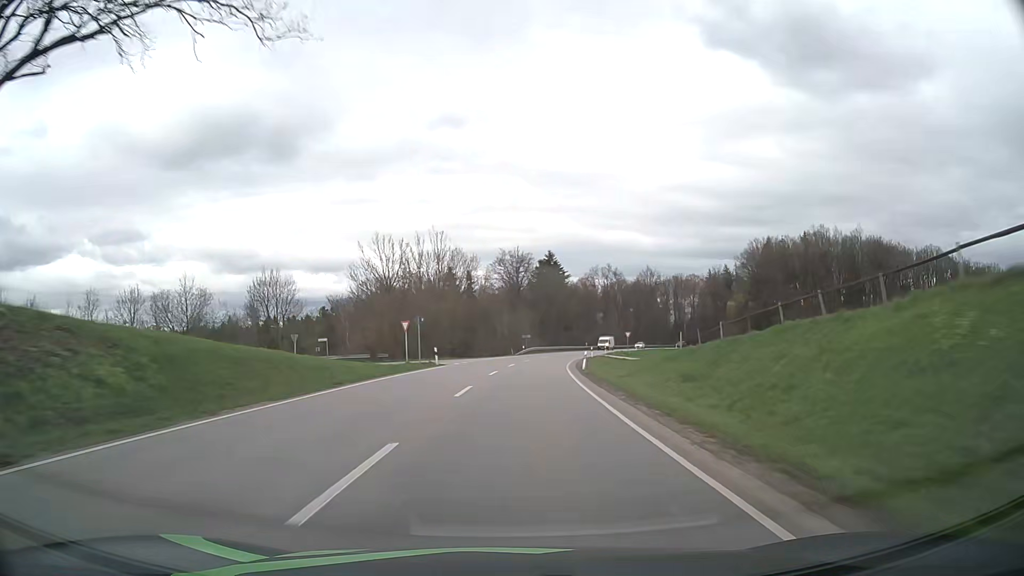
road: secondary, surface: asphalt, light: Day
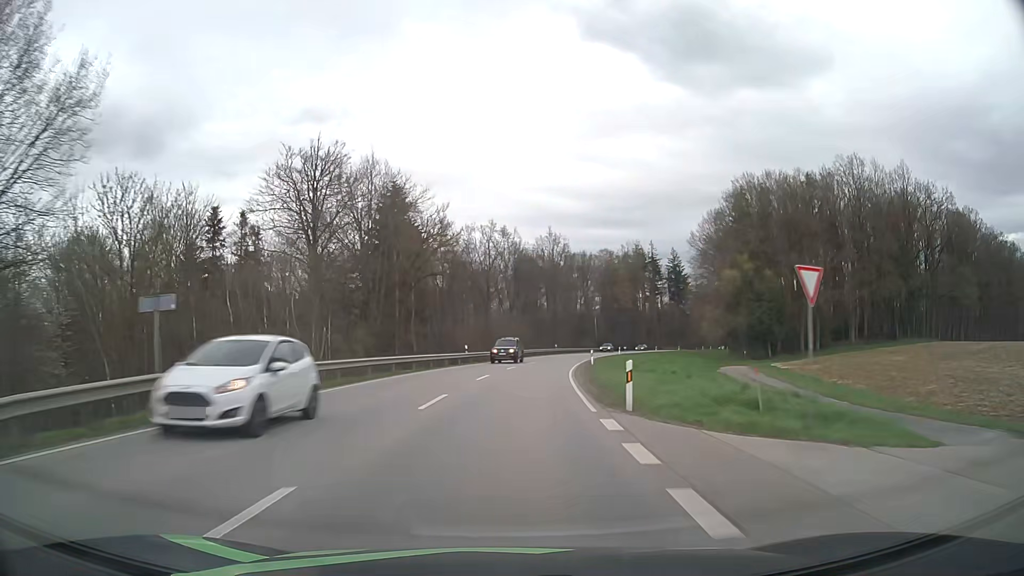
(+7.2, +73.8) m; +11°
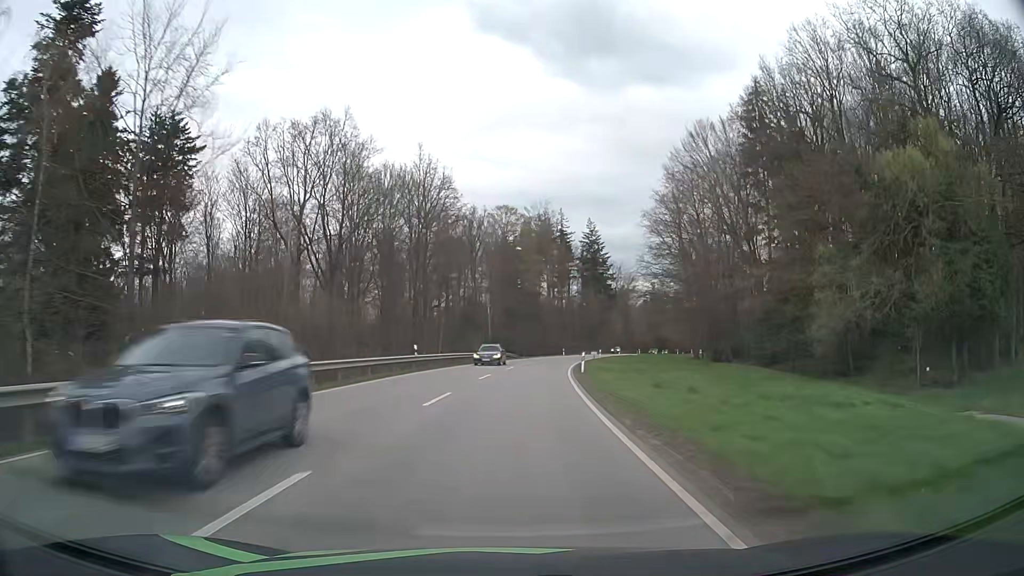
(+5.3, +58.5) m; +10°
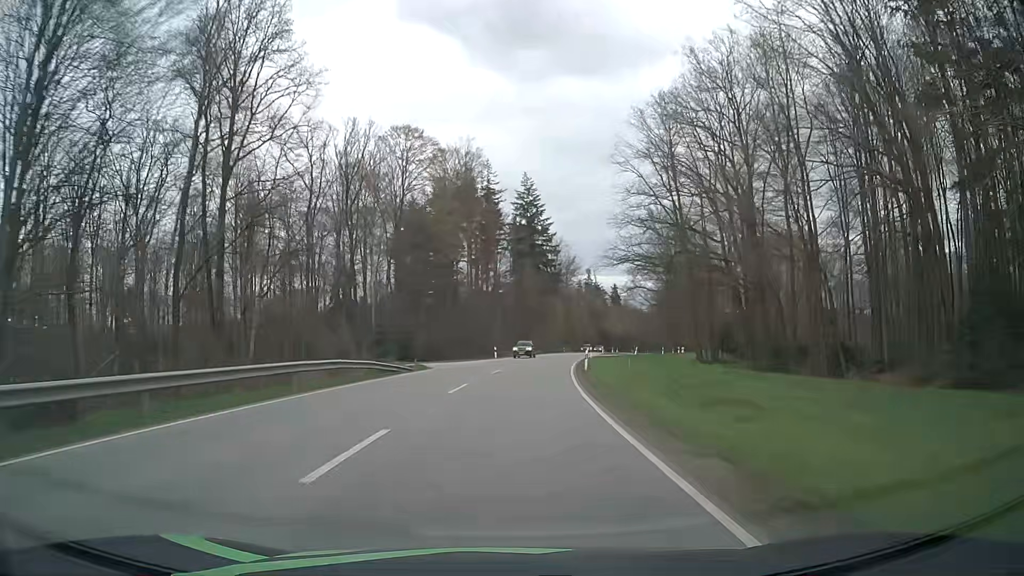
(+2.8, +44.1) m; +7°
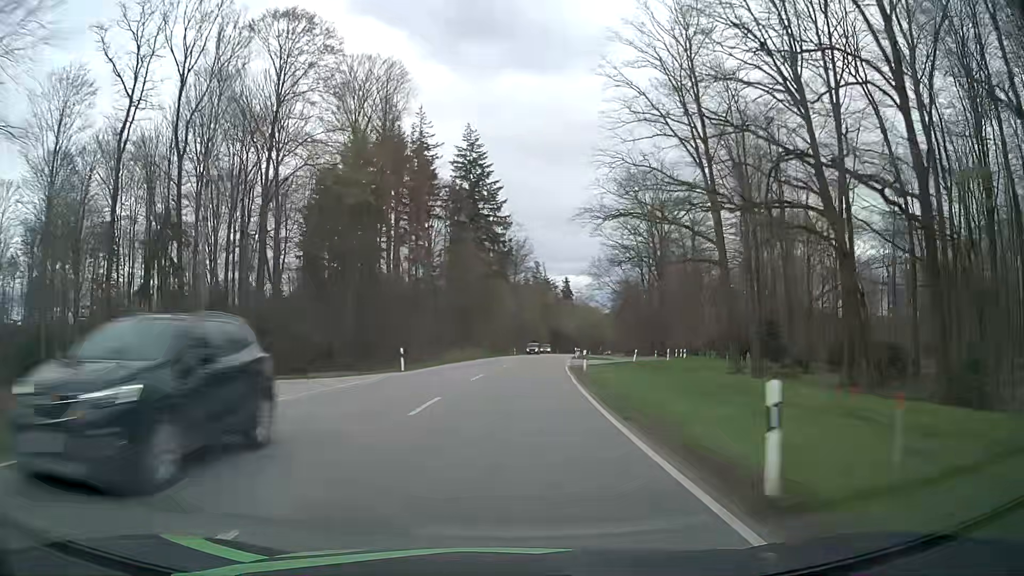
(+1.2, +29.7) m; +5°
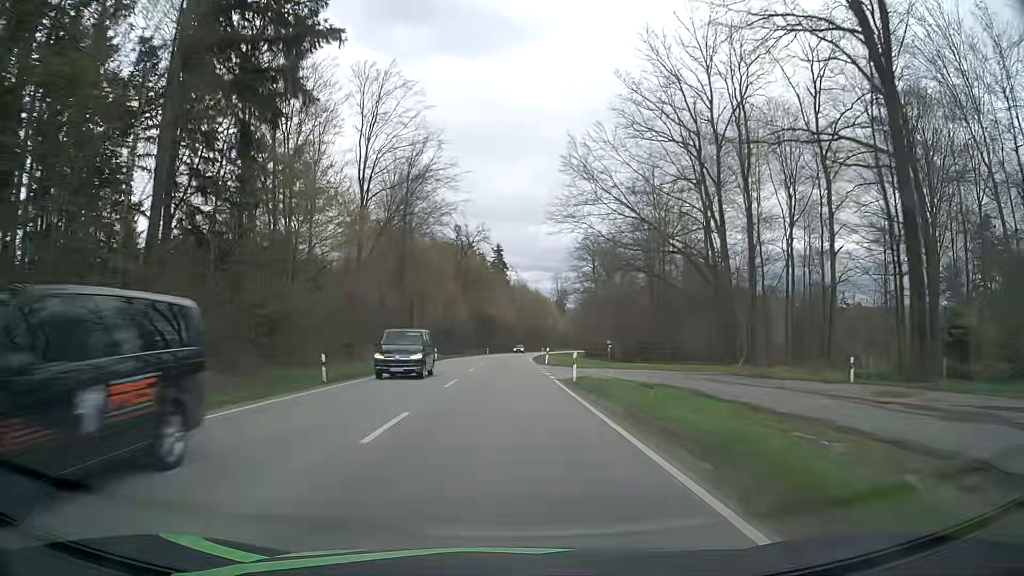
(+5.7, +74.8) m; +7°
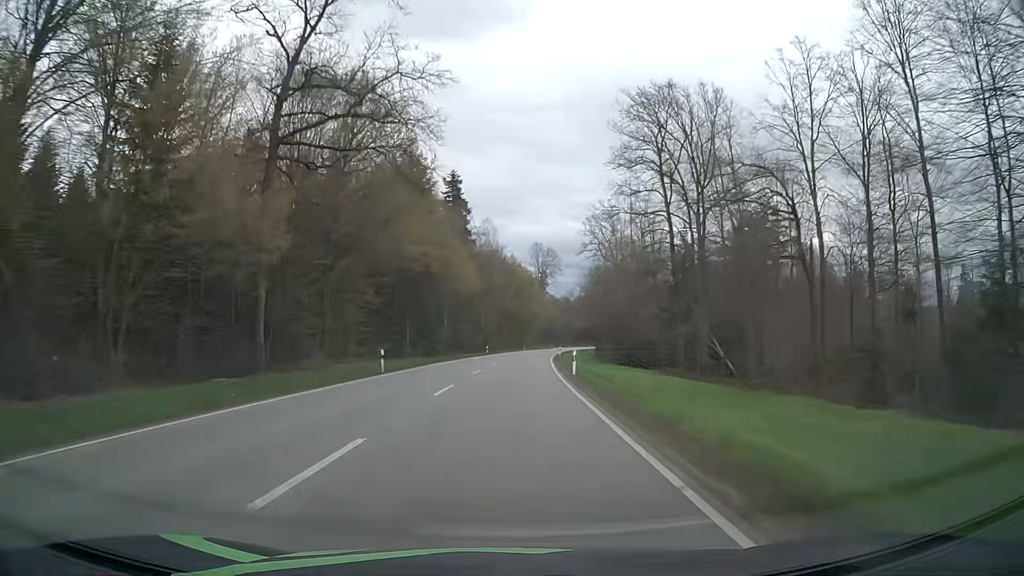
(+1.1, +75.4) m; +2°
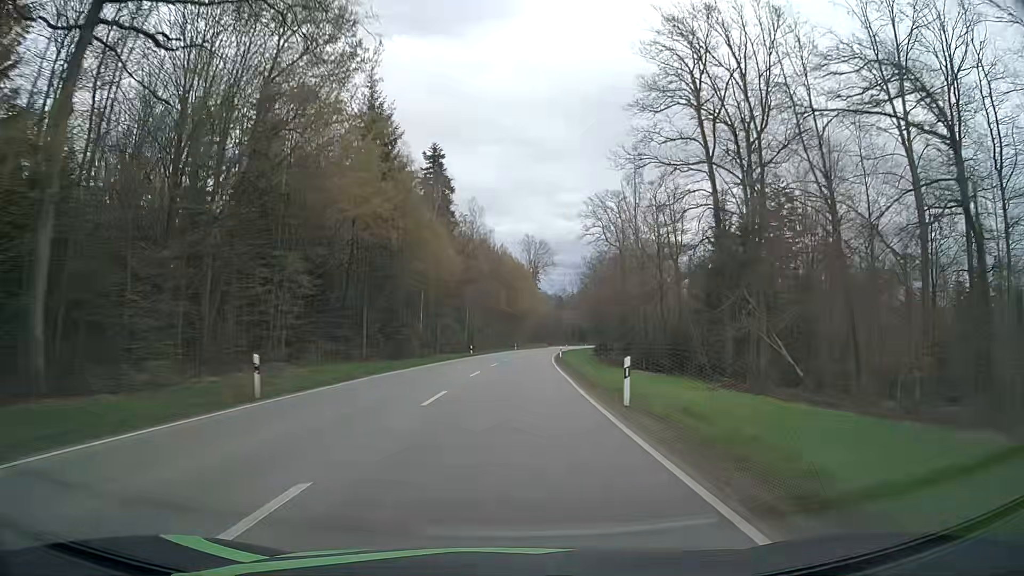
(+0.1, +14.9) m; +1°
(0, +10) (0, +20) (+1, +30) (+1, +40) (+2, +50) (+3, +60) (+3, +70) (+4, +80) (+5, +90) (+6, +100) m
